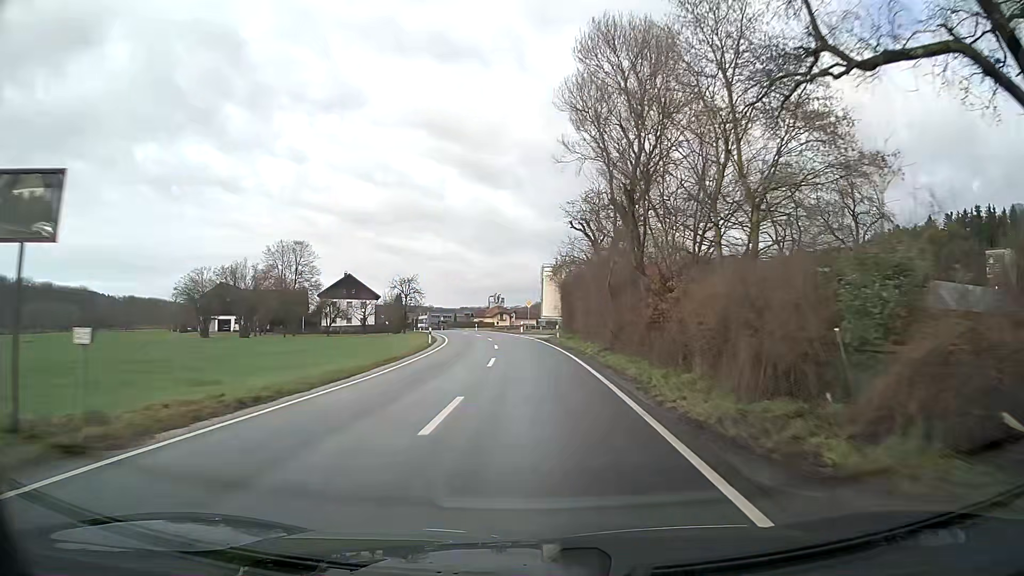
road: secondary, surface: asphalt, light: Day
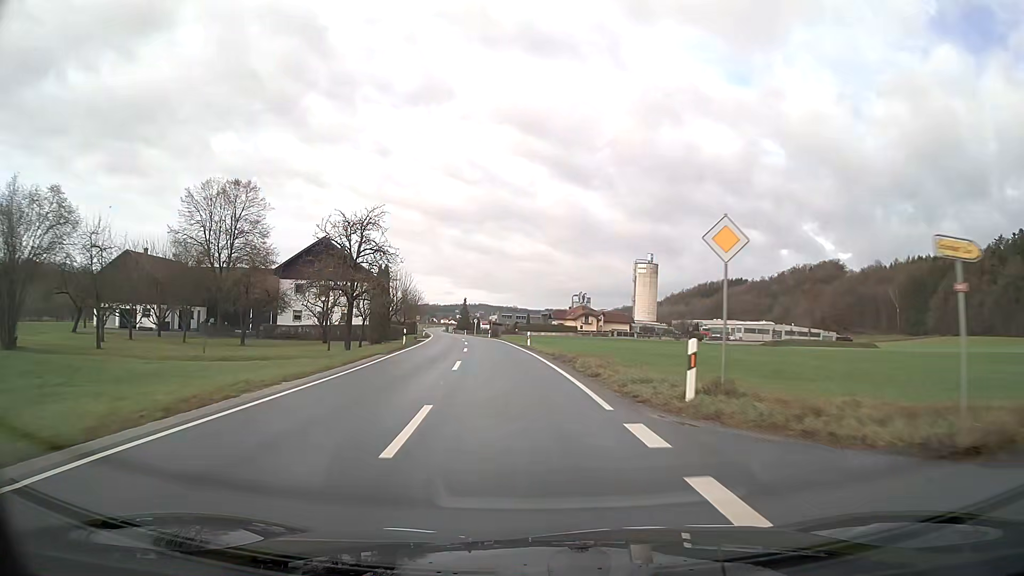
(-2.2, +49.5) m; -8°
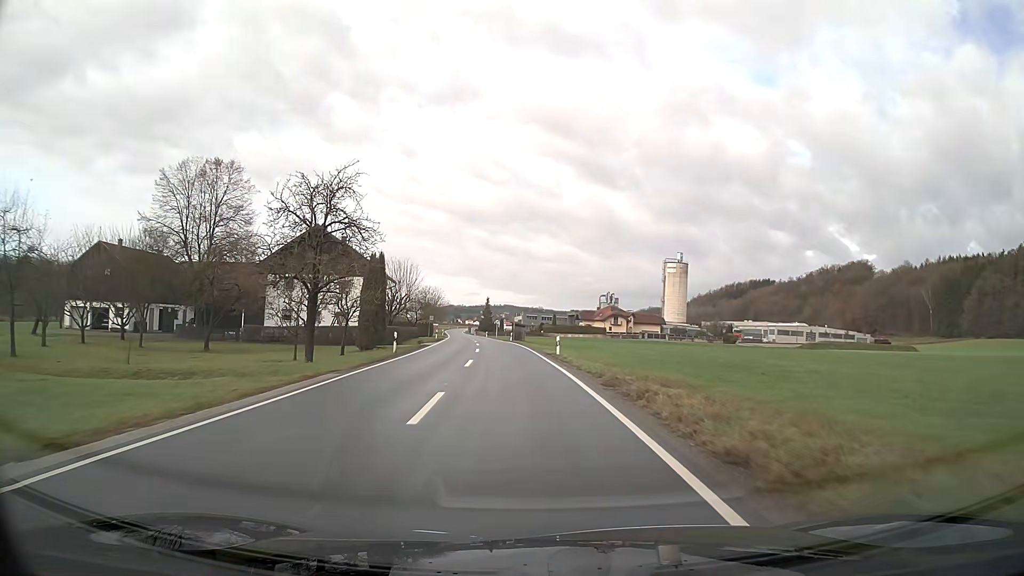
(-0.2, +9.8) m; -2°
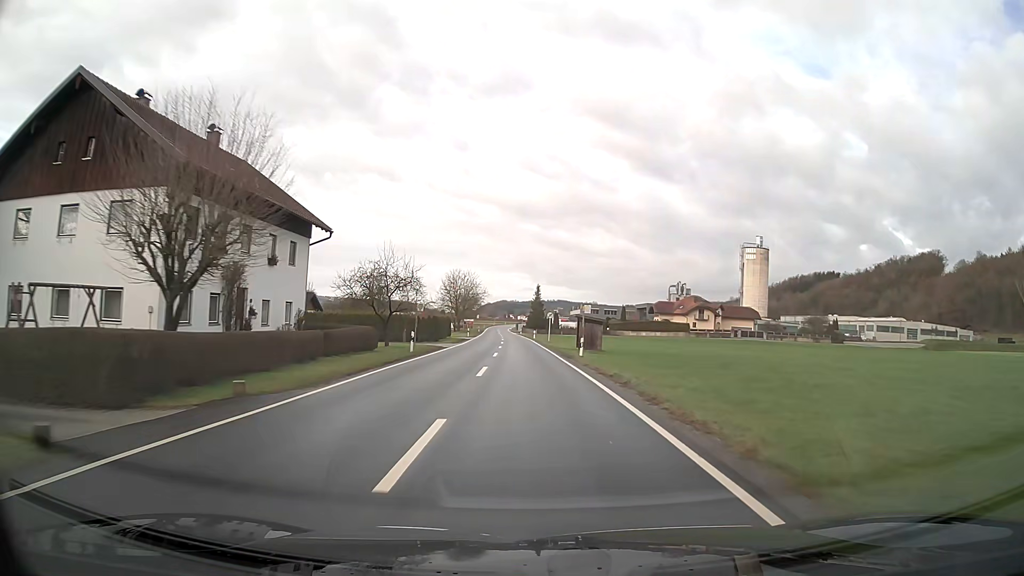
(-1.7, +40.0) m; -4°
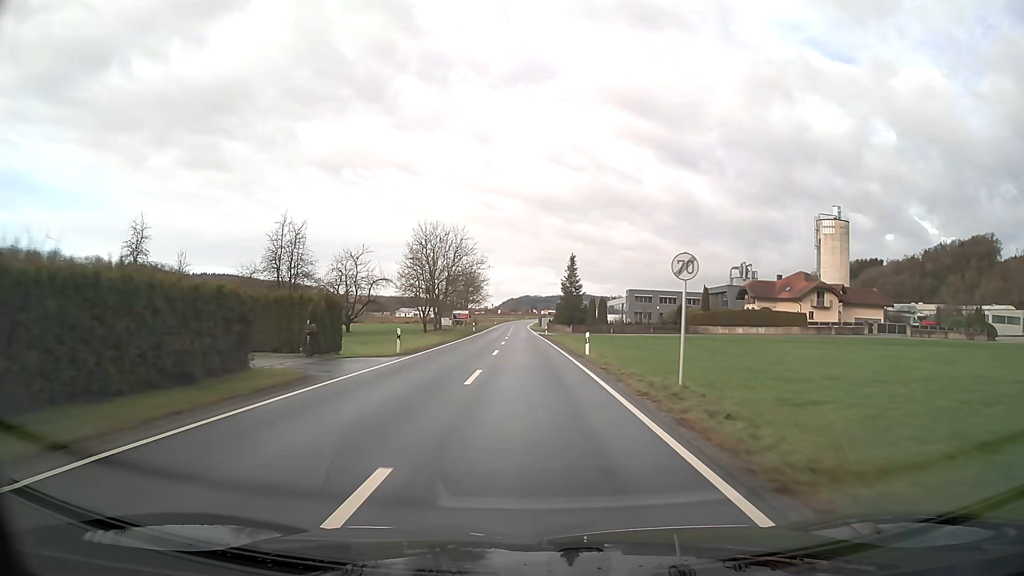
(-1.0, +51.7) m; -2°
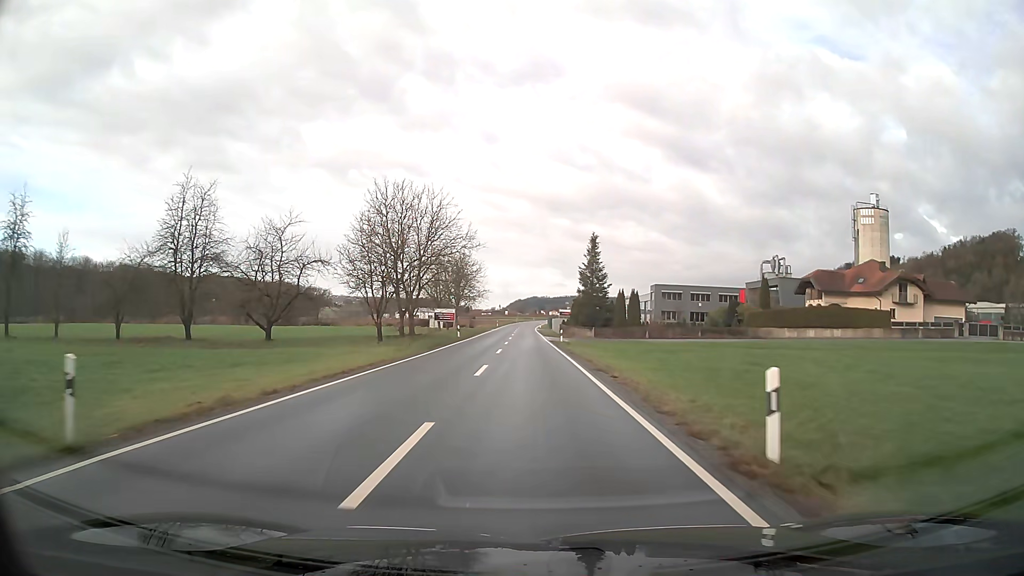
(-0.1, +21.3) m; -1°
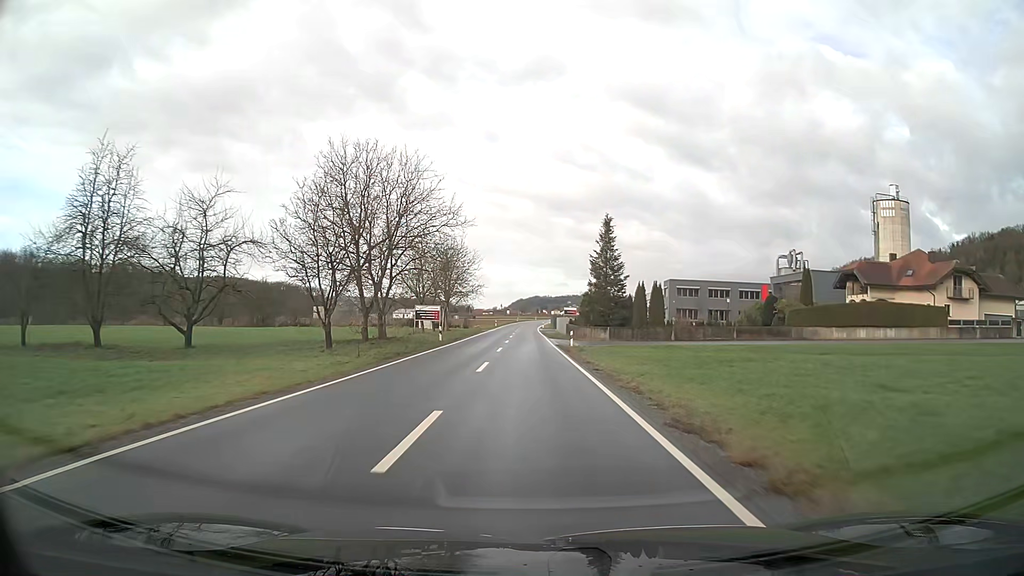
(0.0, +11.0) m; 0°
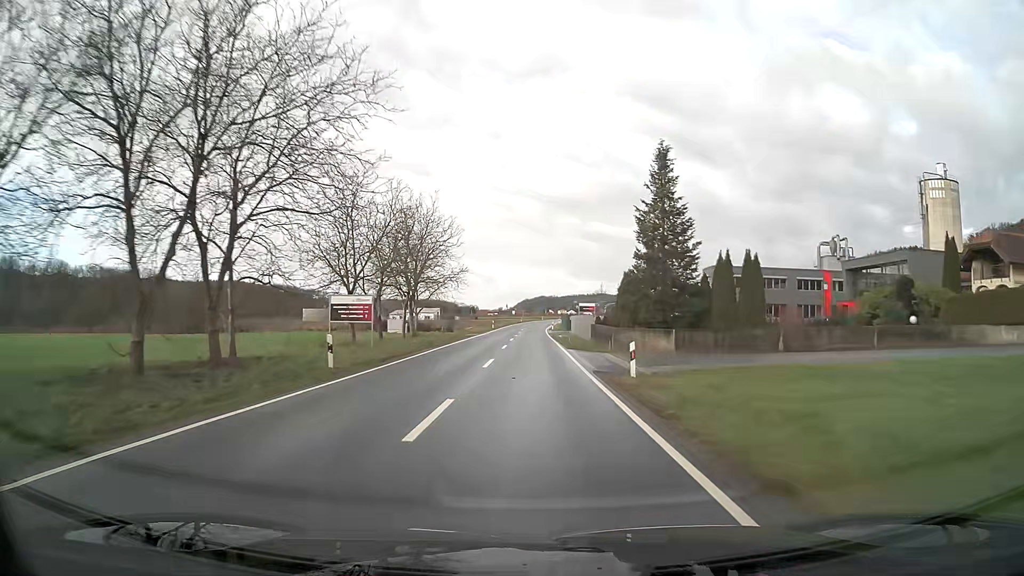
(-0.1, +22.7) m; 0°
